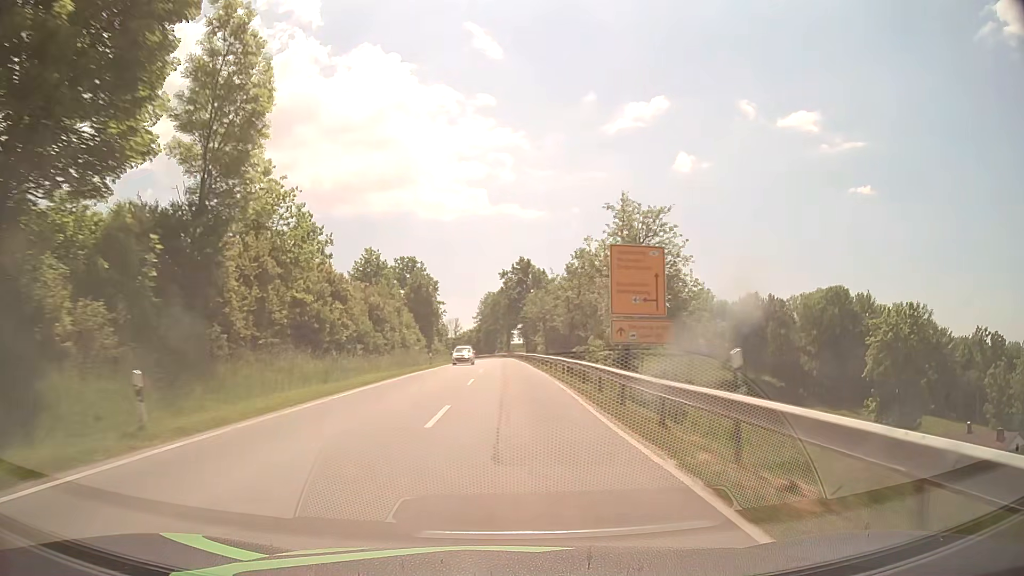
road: secondary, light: Day
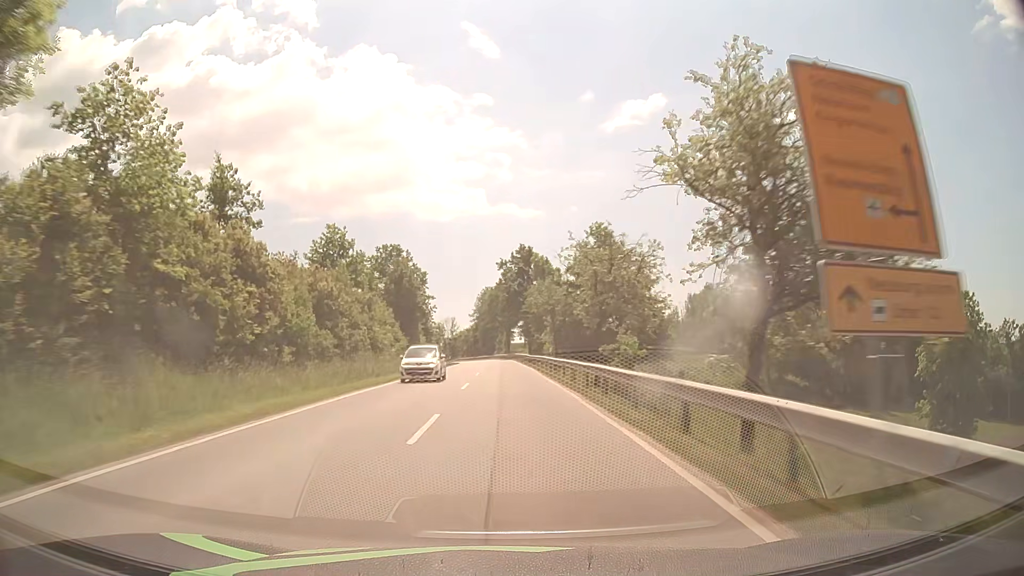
(0.0, +13.8) m; 0°
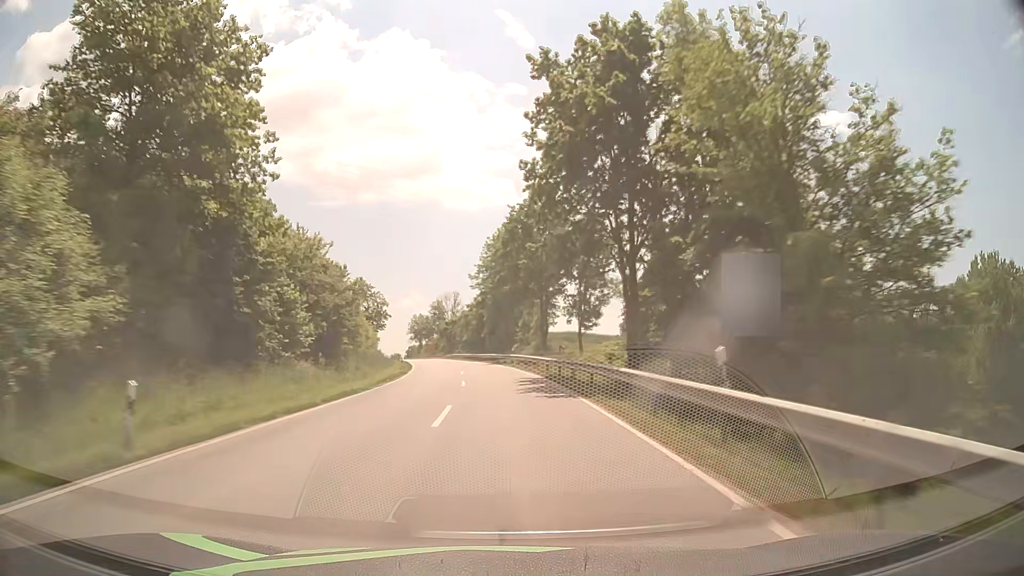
(-1.3, +69.8) m; -2°
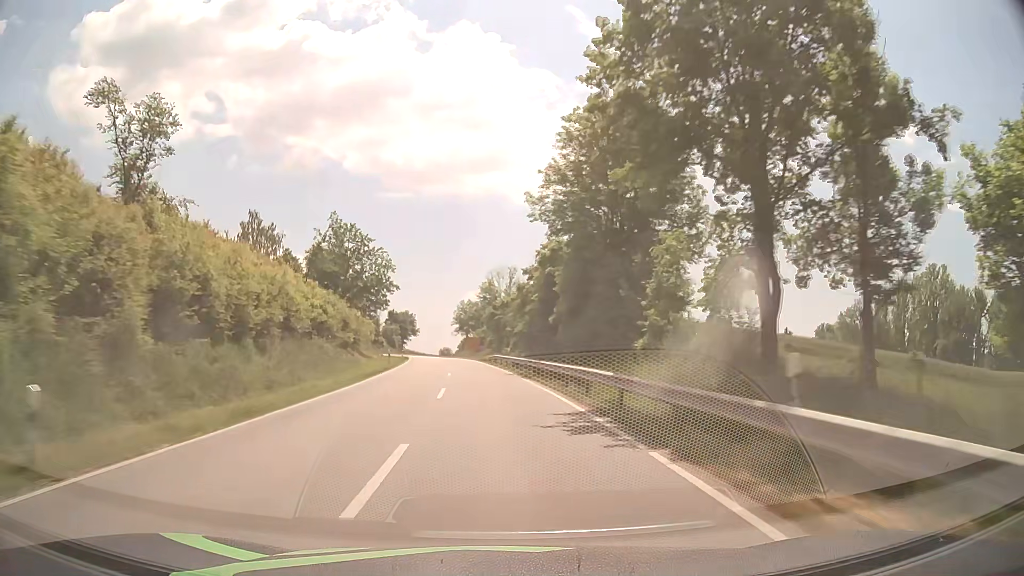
(-1.7, +42.3) m; -5°
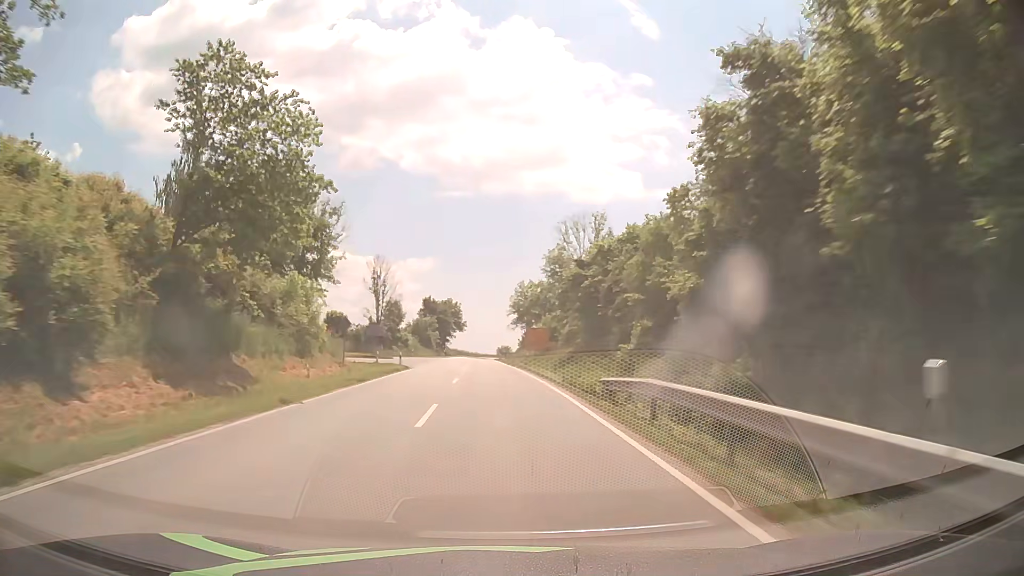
(-2.1, +42.5) m; -5°
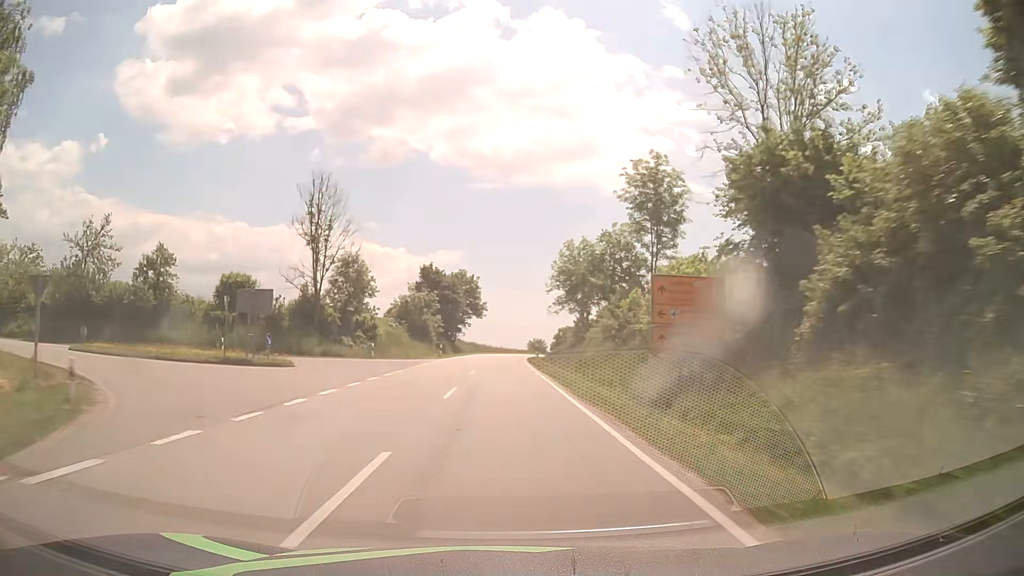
(-1.1, +42.7) m; -3°
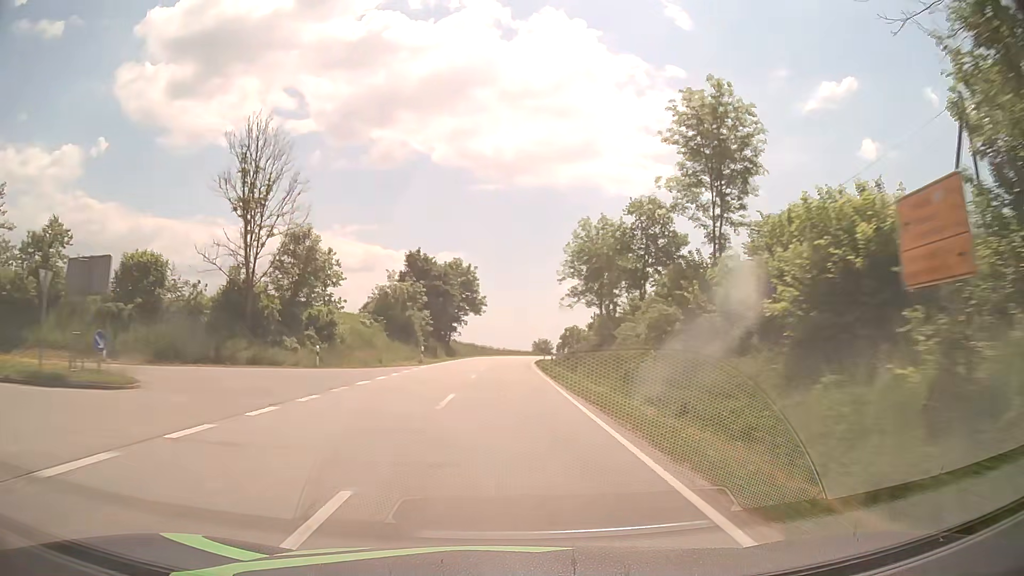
(0.0, +14.3) m; 0°
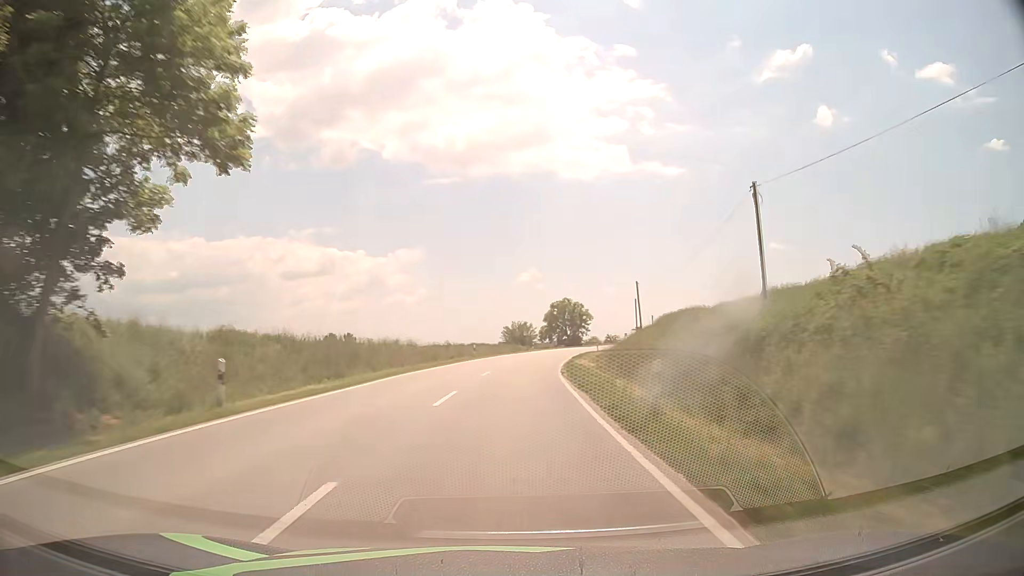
(+1.3, +71.5) m; +3°
(0, +10) (0, +20) (+1, +30) (+1, +40) (+3, +50) (+4, +60) (+5, +70) (+7, +80) (+9, +89) (+12, +99) m
